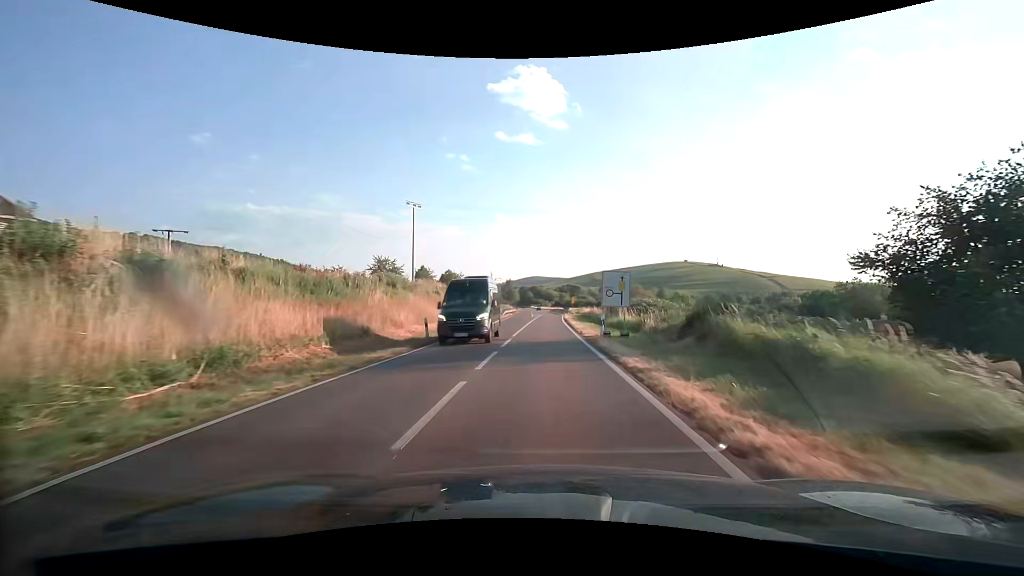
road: primary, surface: asphalt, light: Day
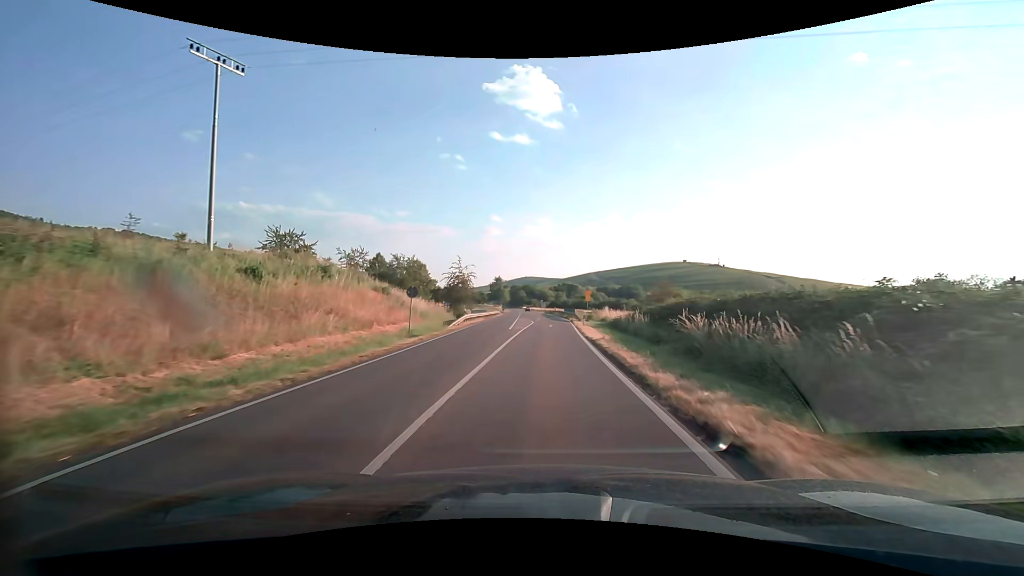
(+0.3, +35.6) m; +1°
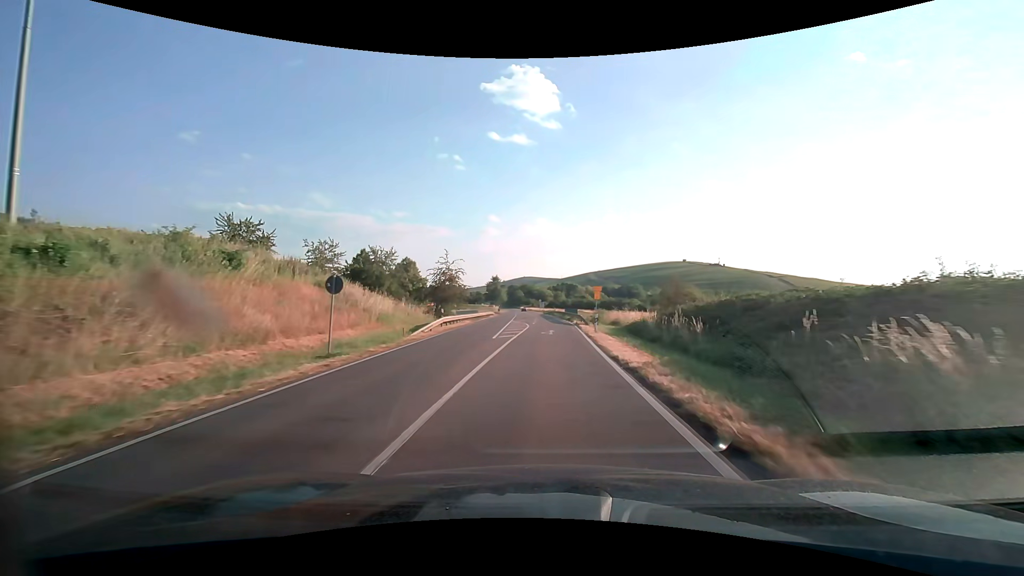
(0.0, +9.0) m; 0°
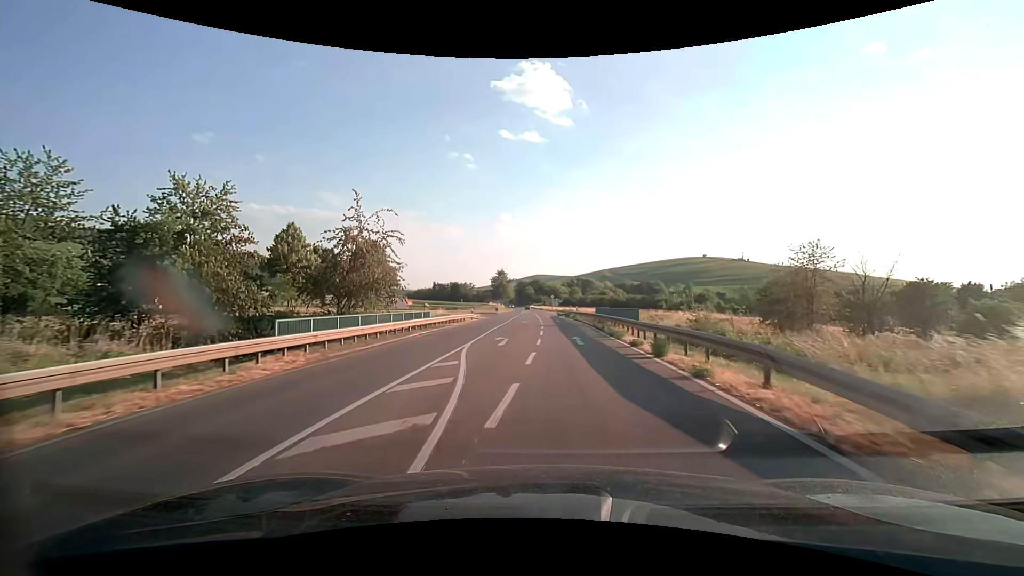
(-0.1, +35.0) m; -1°
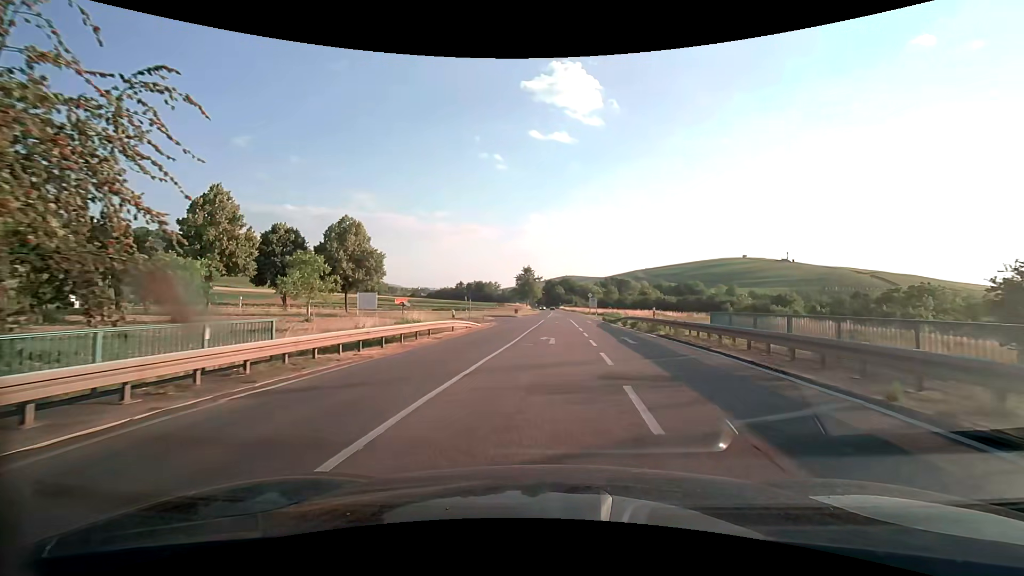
(-0.9, +24.4) m; -3°
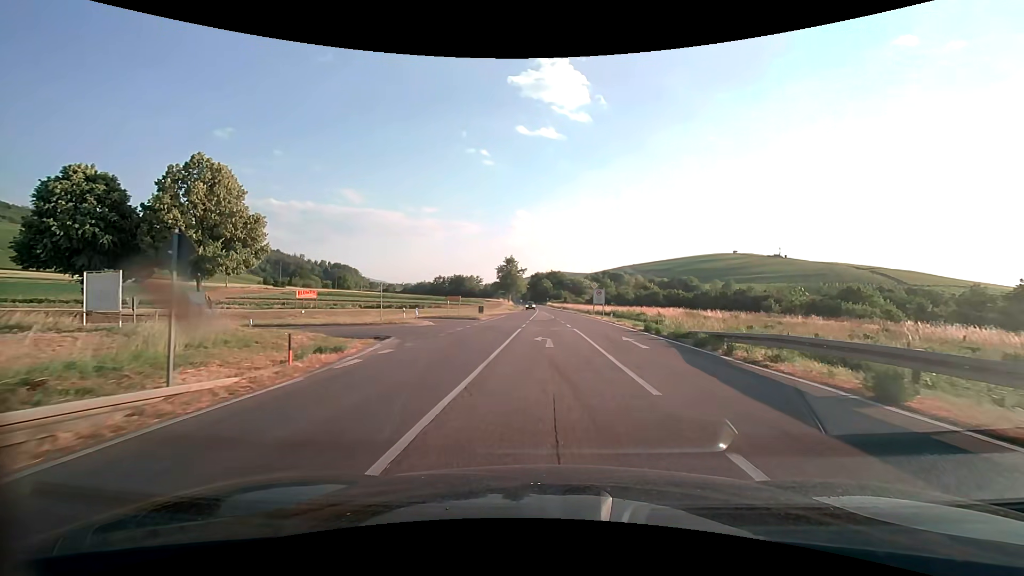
(+0.4, +26.9) m; +2°
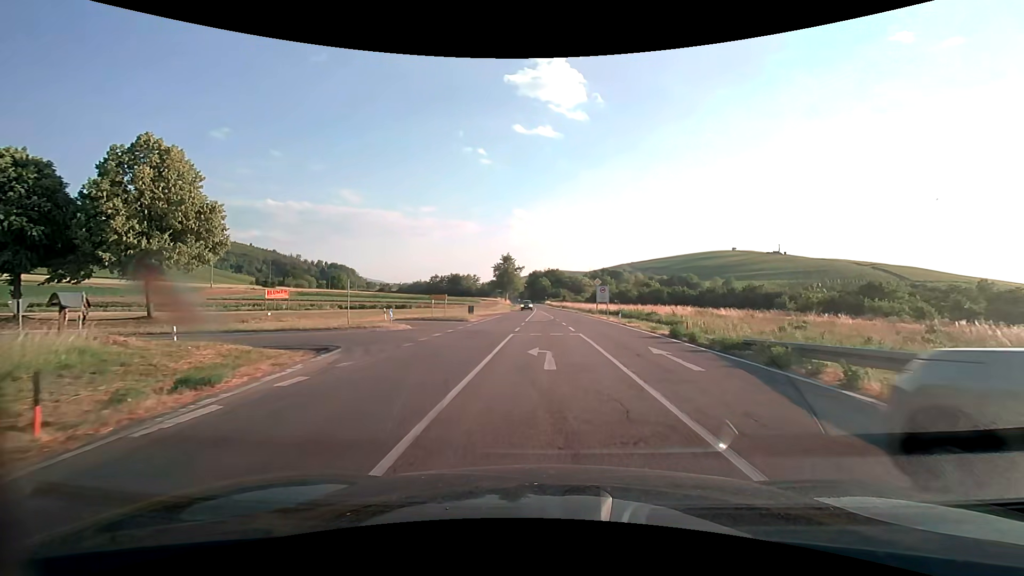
(0.0, +5.2) m; 0°
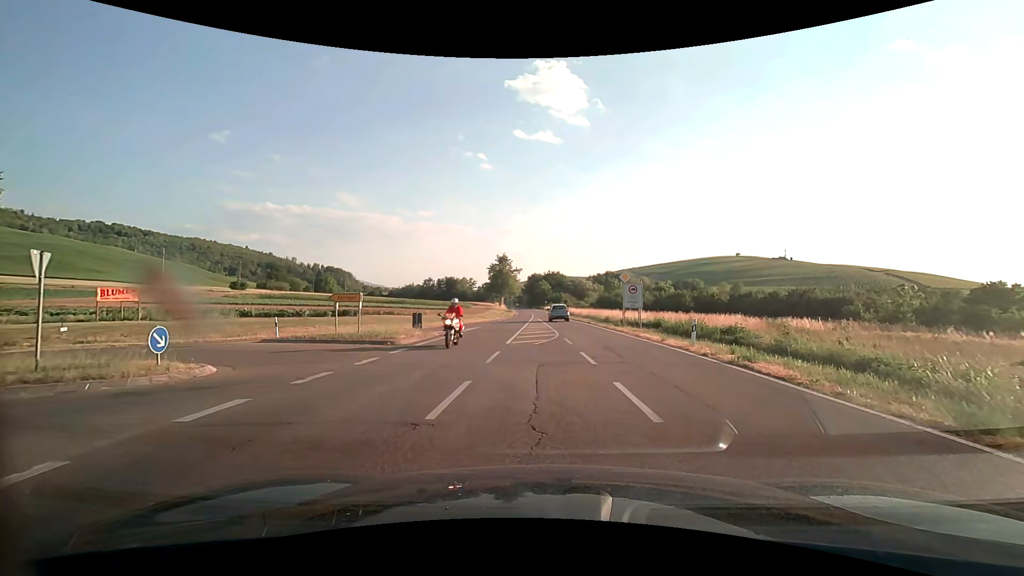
(0.0, +16.8) m; 0°
(-1, +10) (-9, +16) (-19, +16) (-28, +13) (-38, +10) (-47, +7) (-57, +3) (-66, 0) (-76, -3) (-85, -6) m
